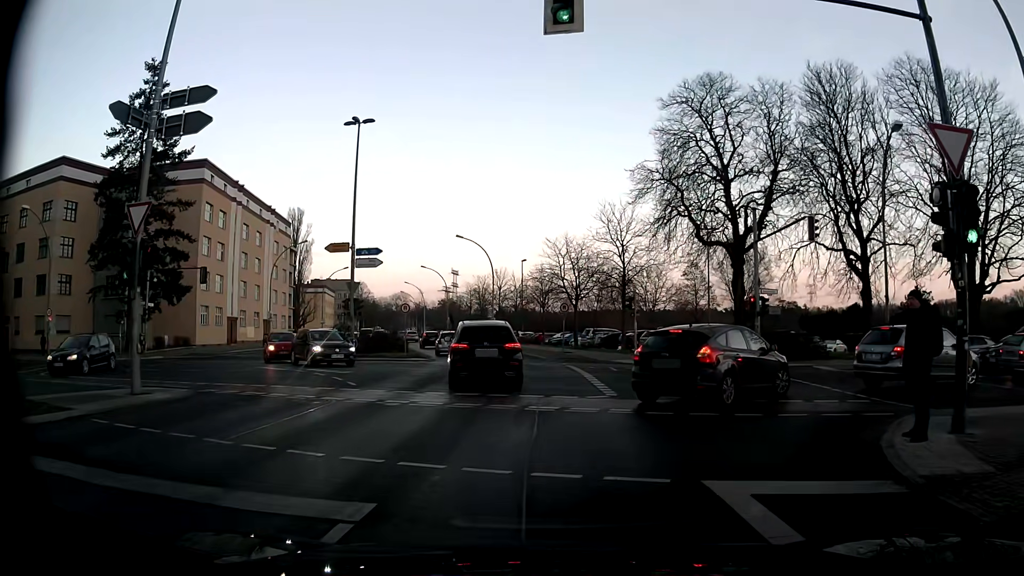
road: secondary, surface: asphalt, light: Day
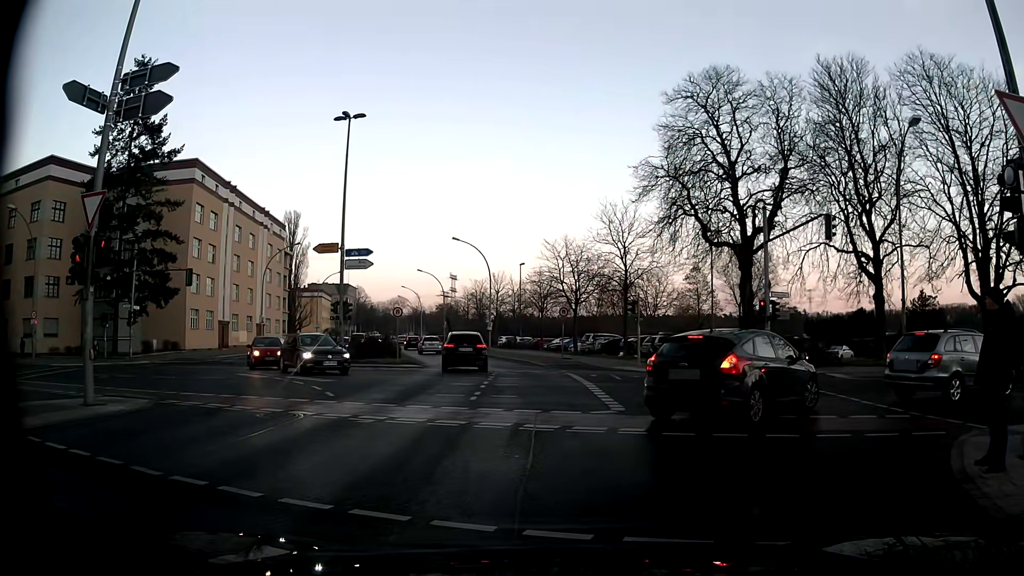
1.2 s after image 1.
(0.0, +1.5) m; 0°
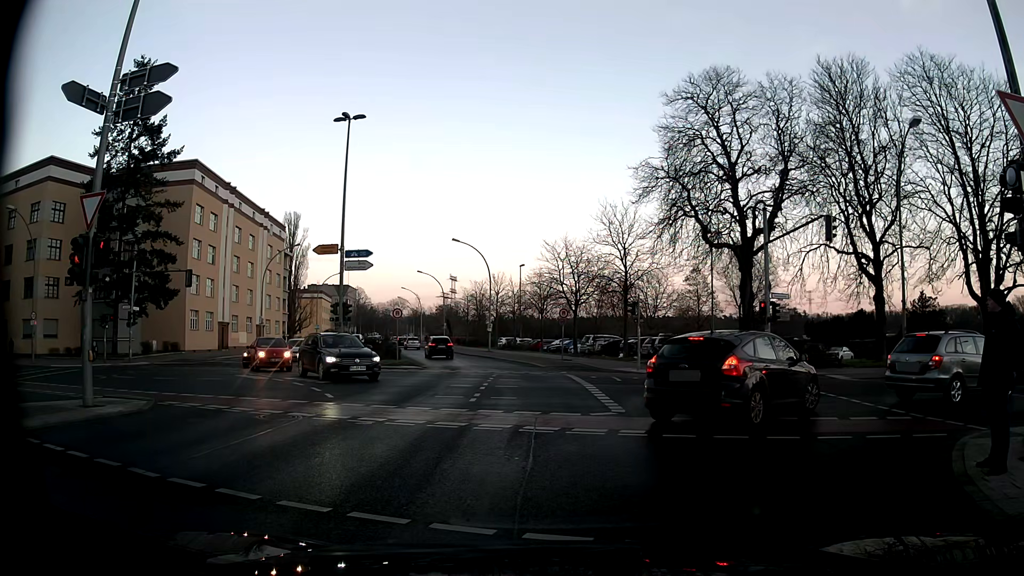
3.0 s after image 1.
(0.0, +0.1) m; 0°
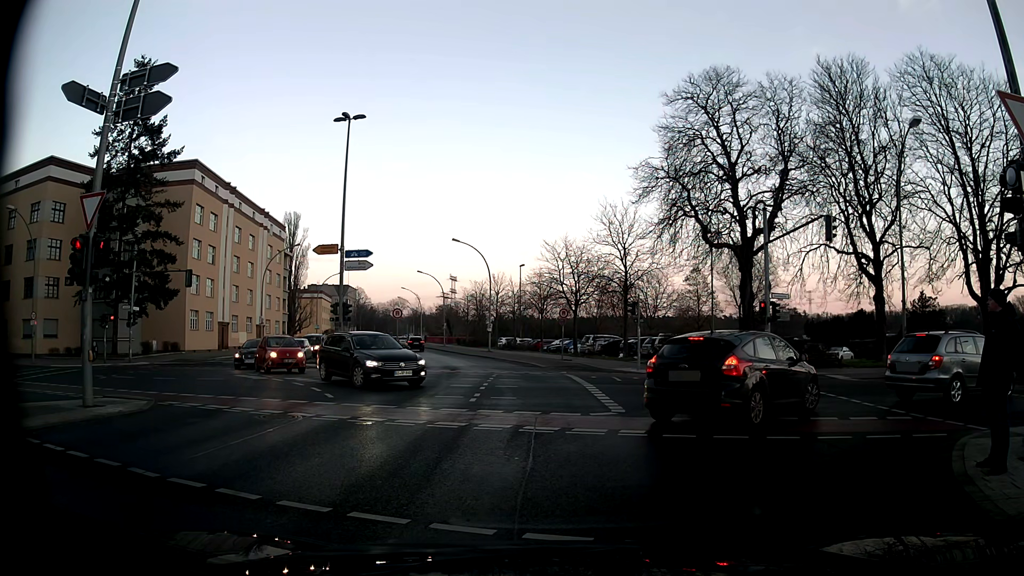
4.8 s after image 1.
(0.0, 0.0) m; 0°
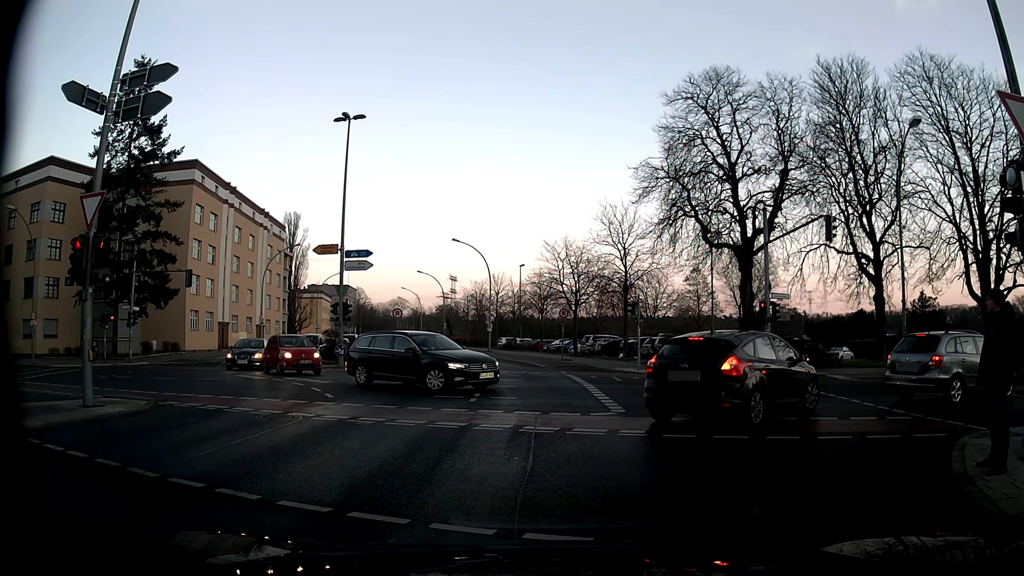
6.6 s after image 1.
(0.0, 0.0) m; 0°
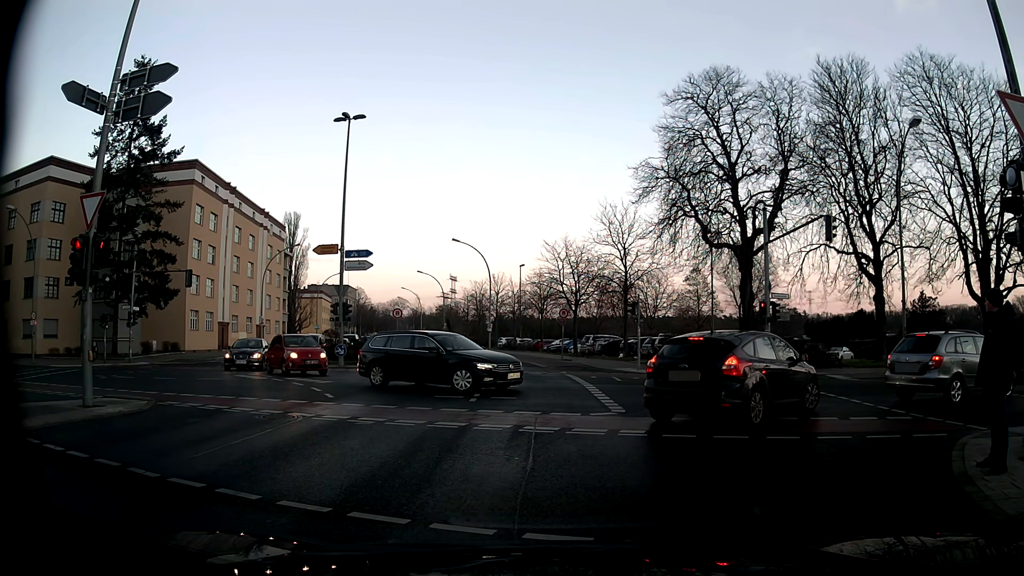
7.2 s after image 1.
(0.0, 0.0) m; 0°
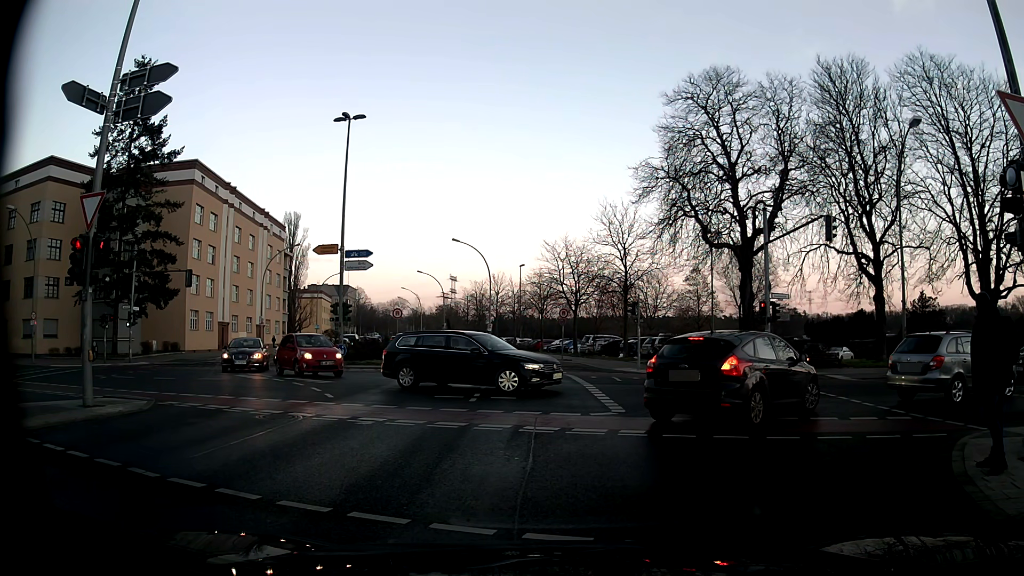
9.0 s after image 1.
(0.0, 0.0) m; 0°
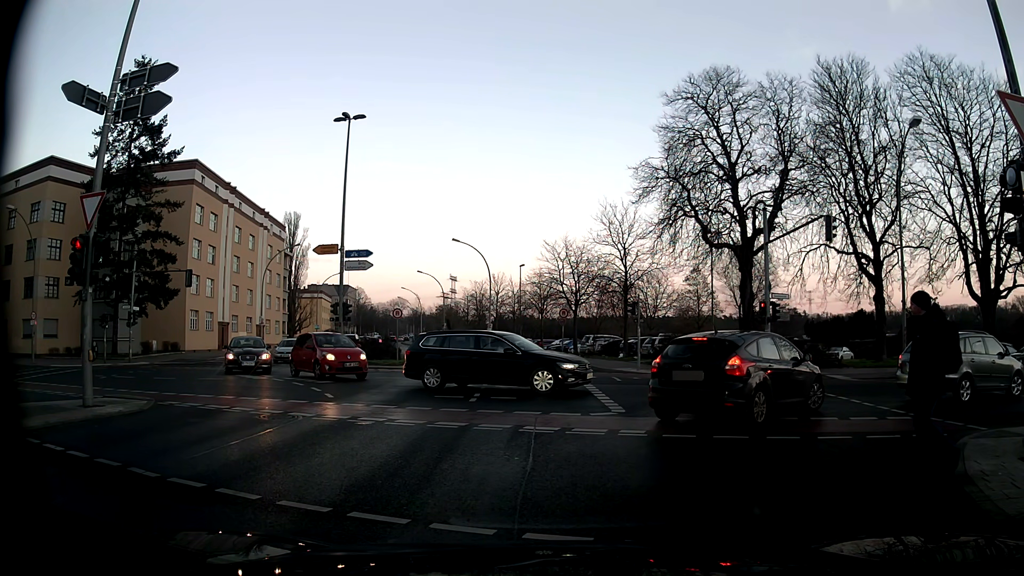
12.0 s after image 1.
(0.0, 0.0) m; 0°
